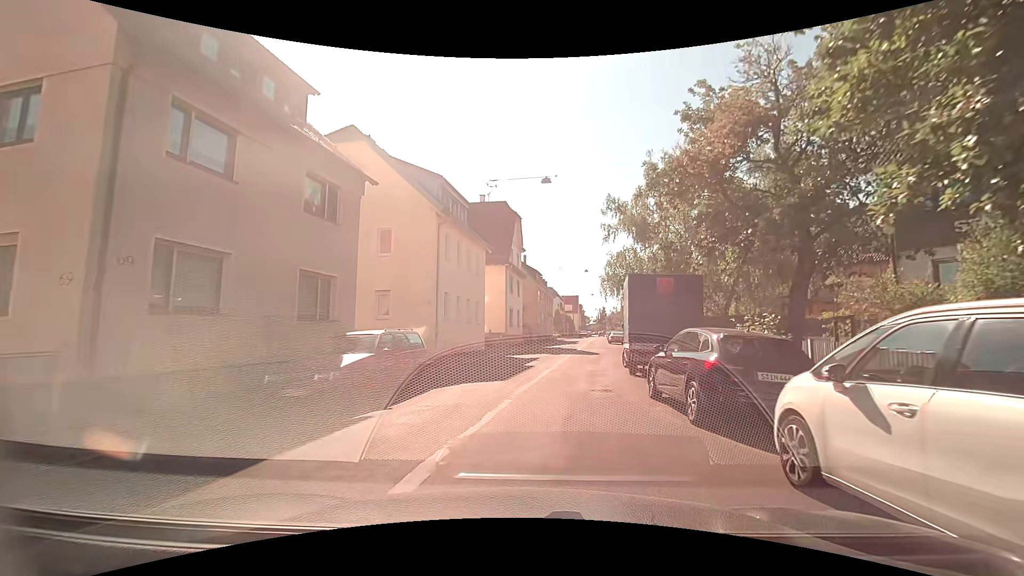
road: residential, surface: asphalt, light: Day
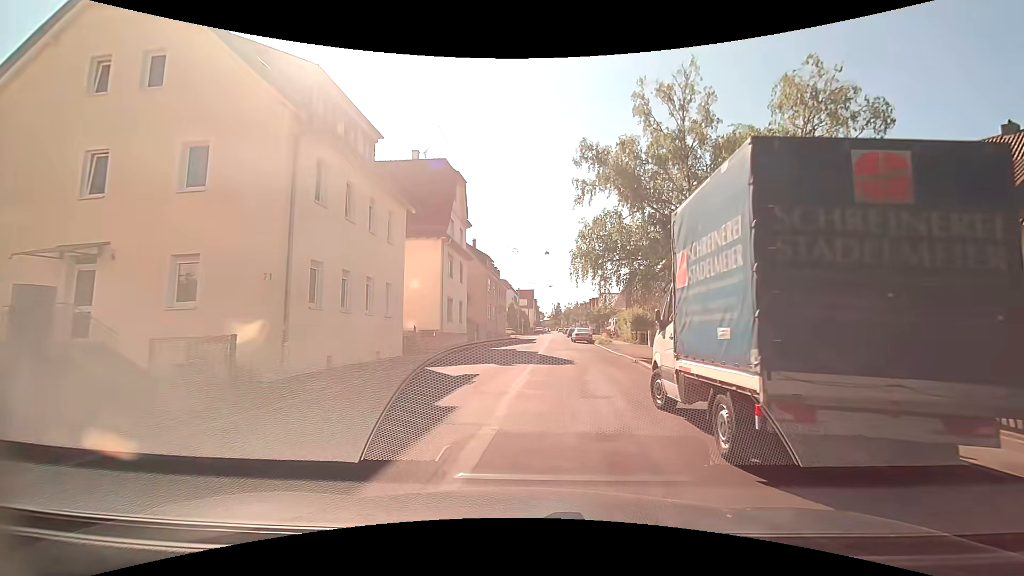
(+0.4, +11.0) m; +5°
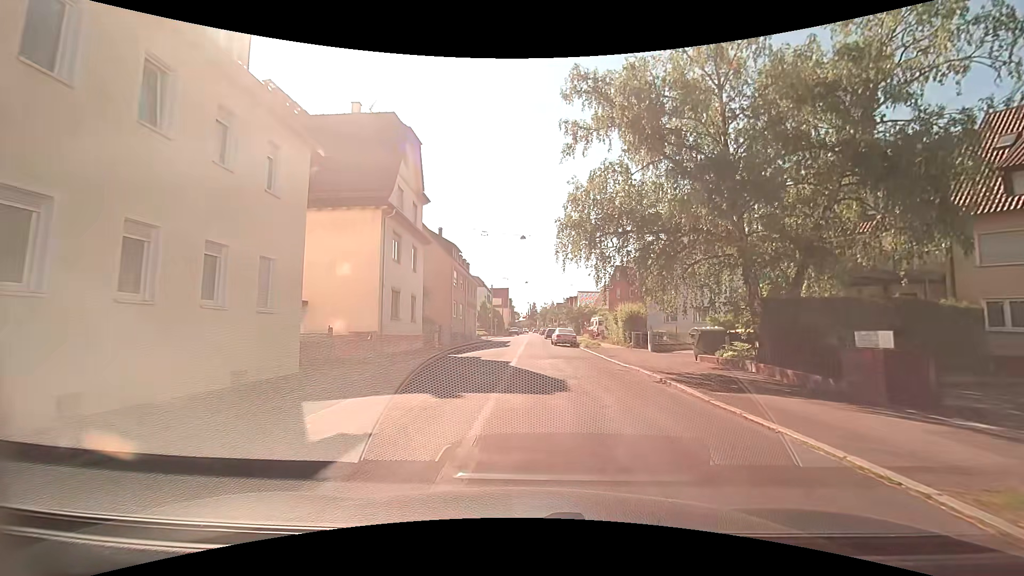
(+0.2, +8.0) m; +3°
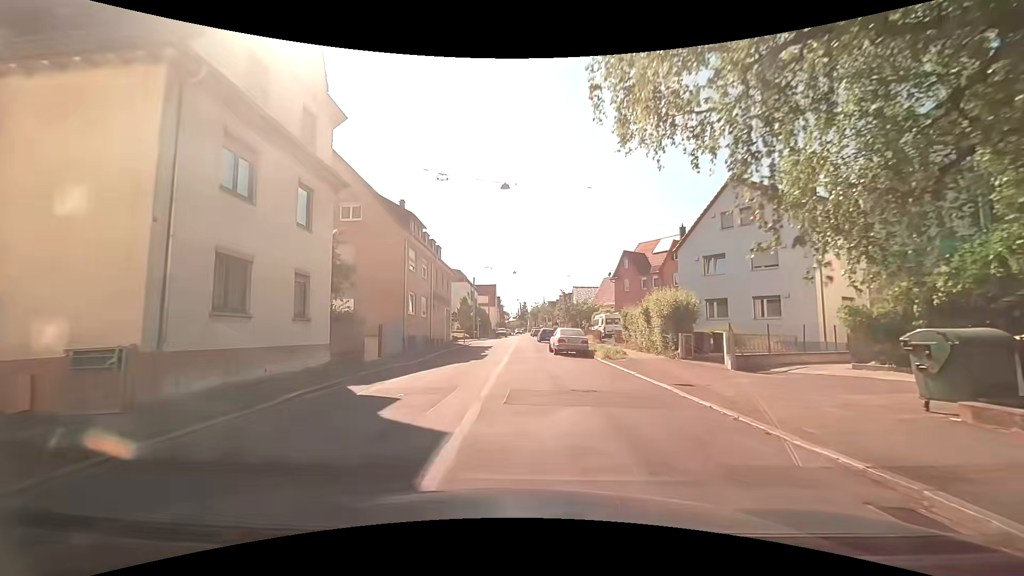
(+0.2, +13.5) m; +2°
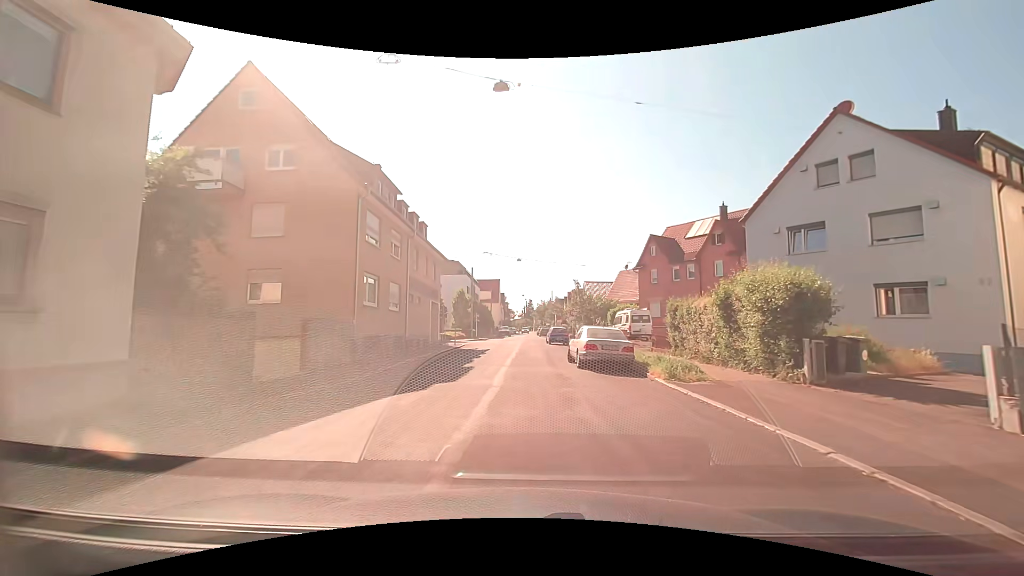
(-0.2, +9.6) m; -2°
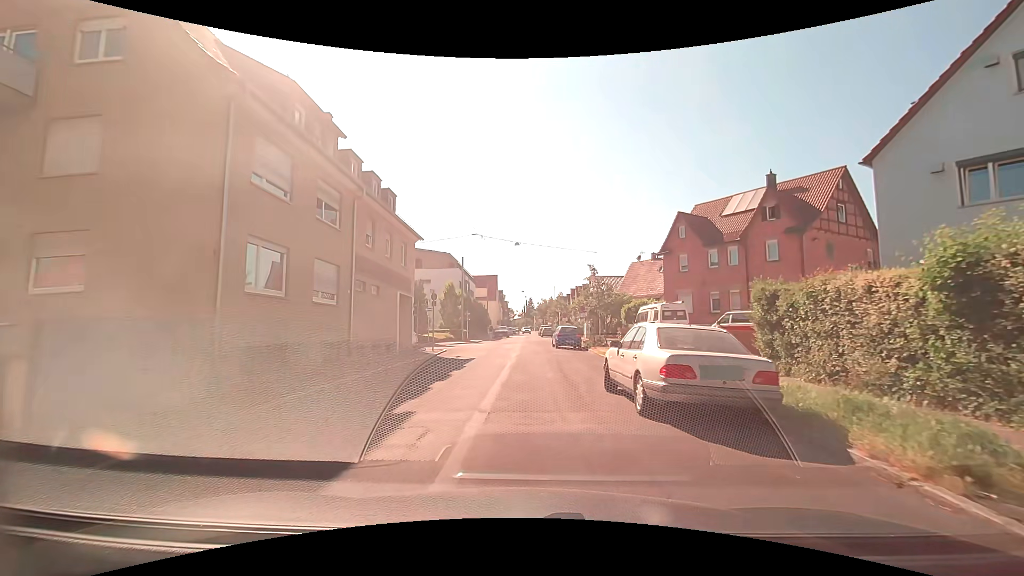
(+0.1, +9.1) m; 0°
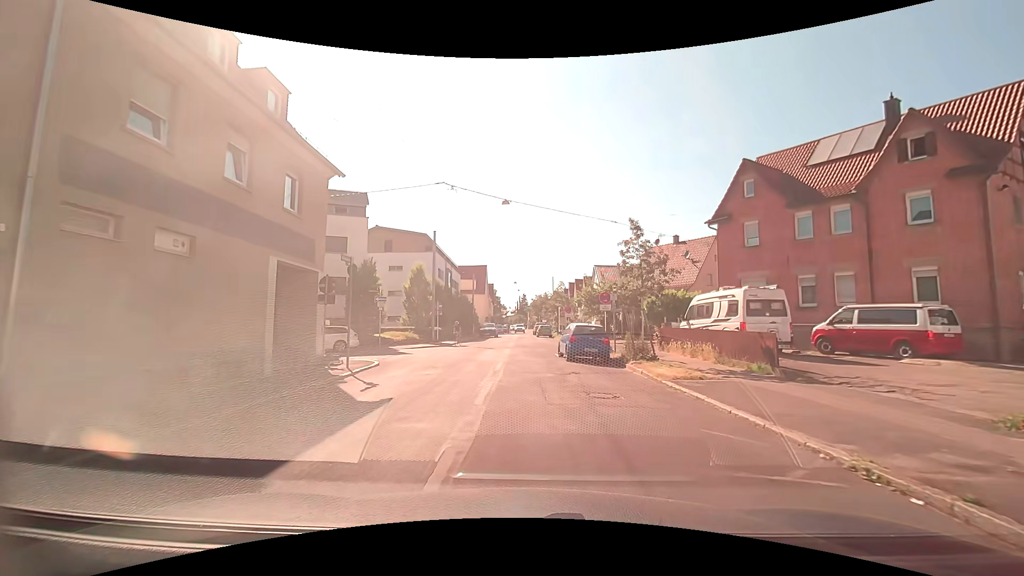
(+0.1, +12.7) m; +2°
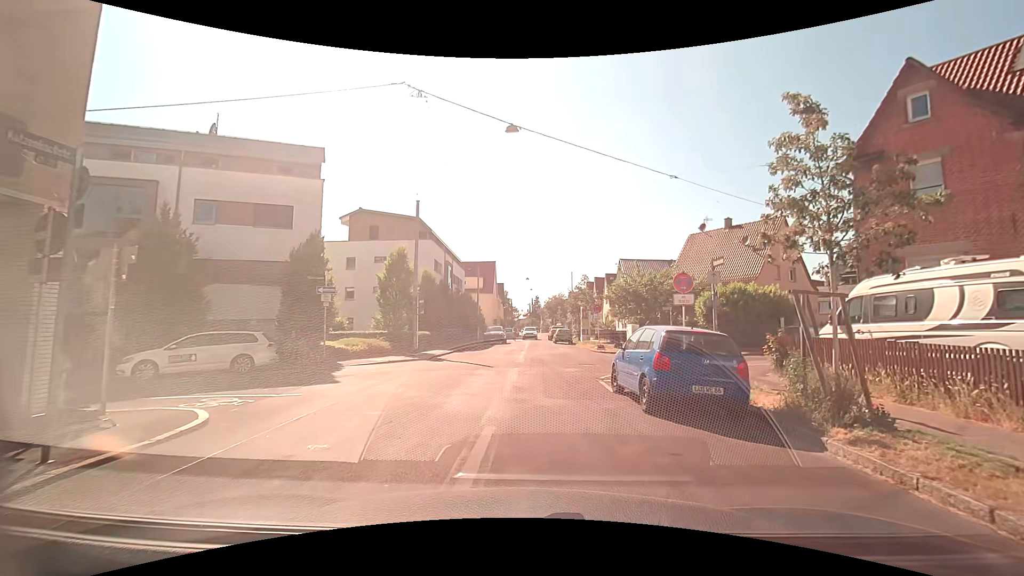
(-0.3, +10.2) m; -1°
(0, +10) (+1, +20) (+1, +30) (+1, +40) (0, +50) (0, +60) (0, +70) (0, +80) (+1, +90) (+1, +100) m
